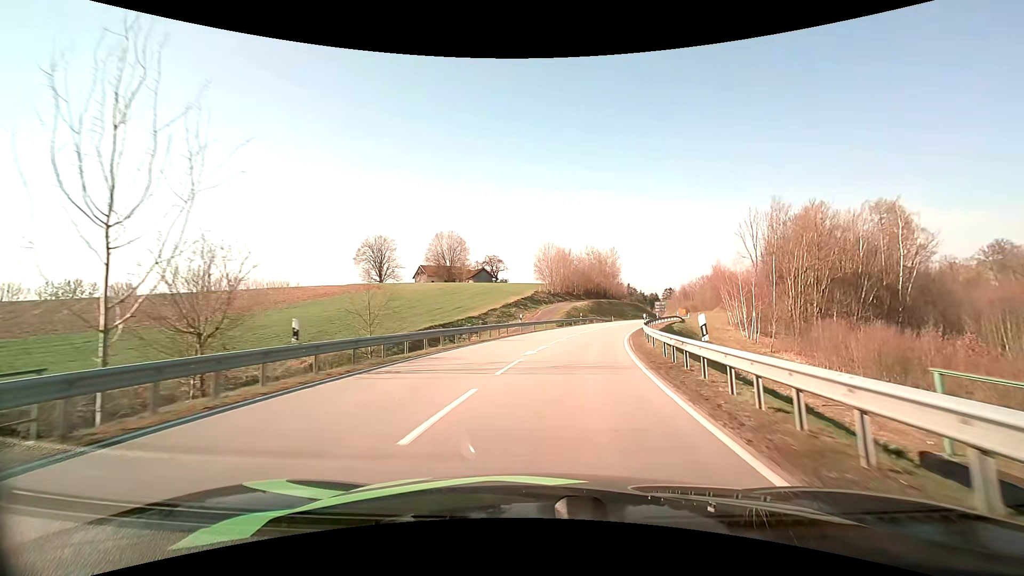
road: secondary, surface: asphalt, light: Day
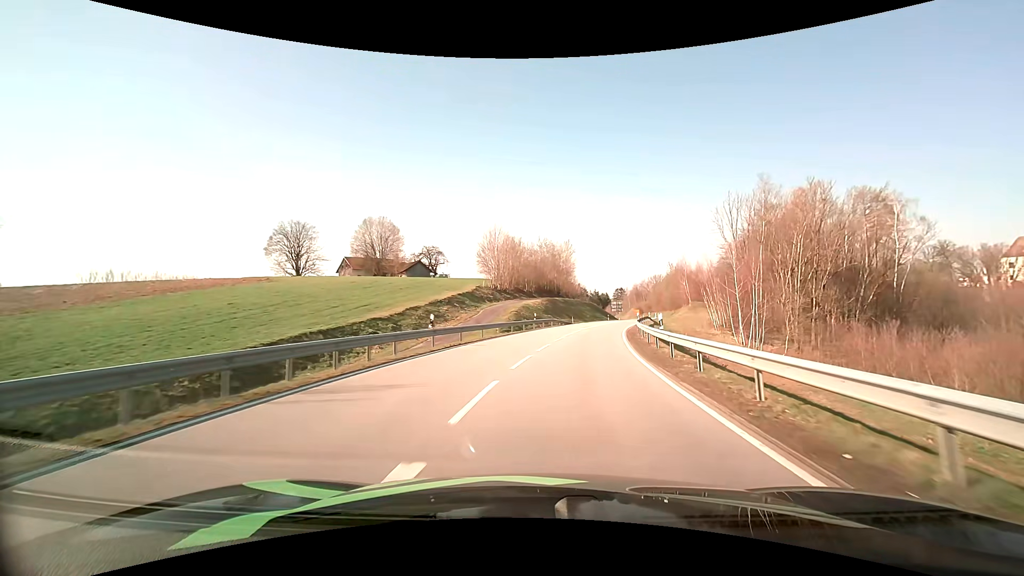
(+0.7, +17.1) m; +5°
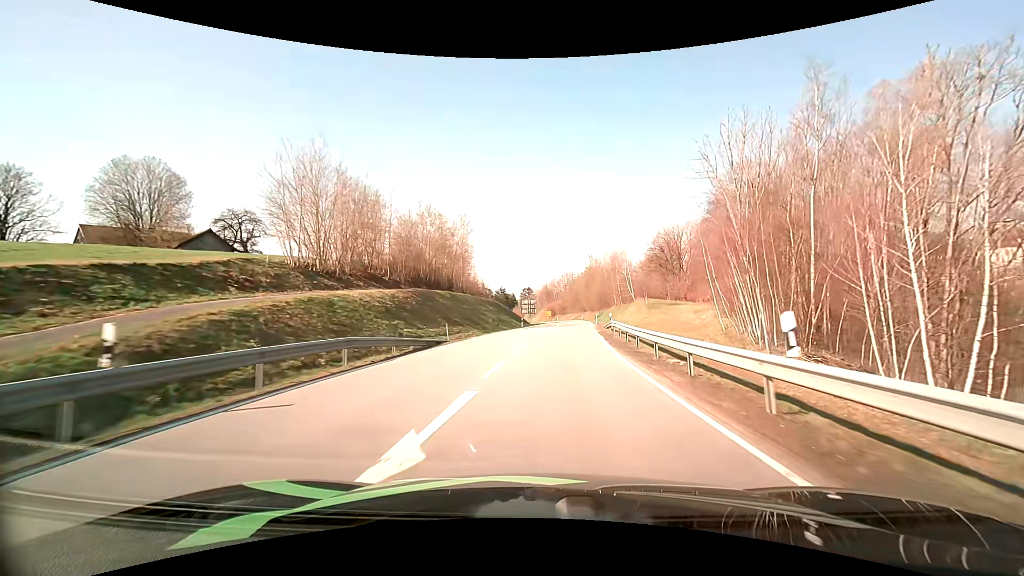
(+4.0, +37.9) m; +11°
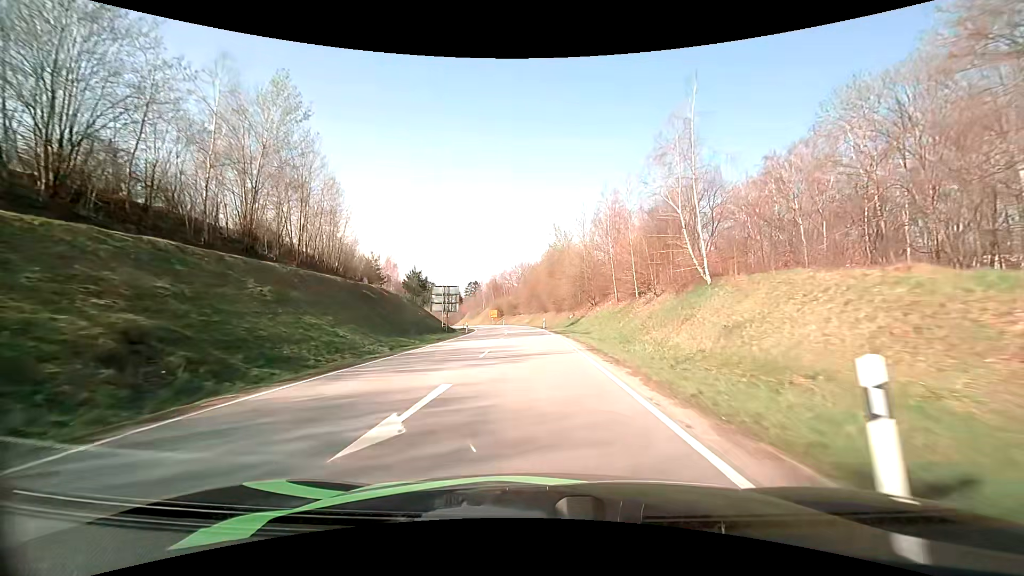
(+3.7, +53.0) m; +5°
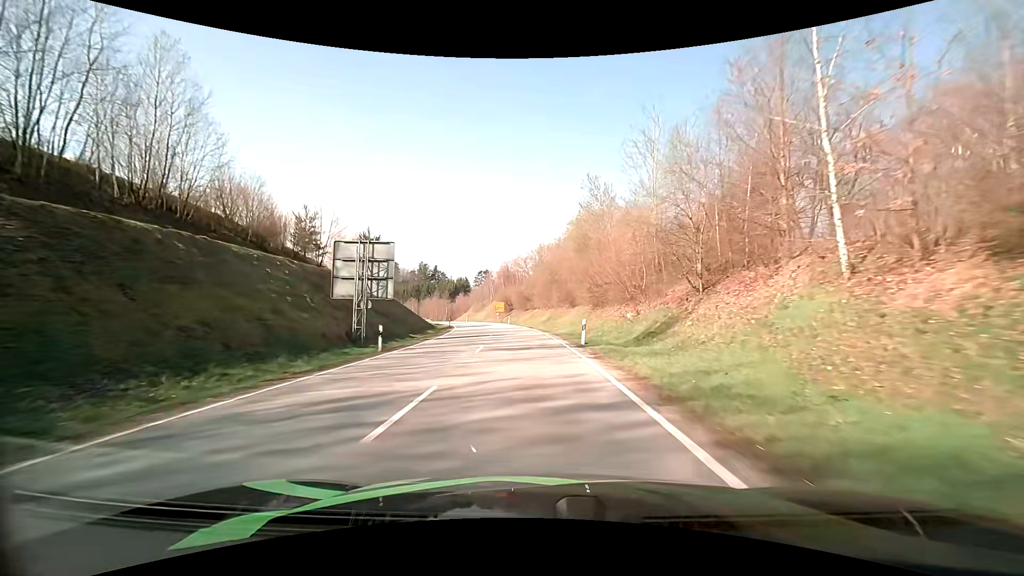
(-0.3, +33.1) m; -2°
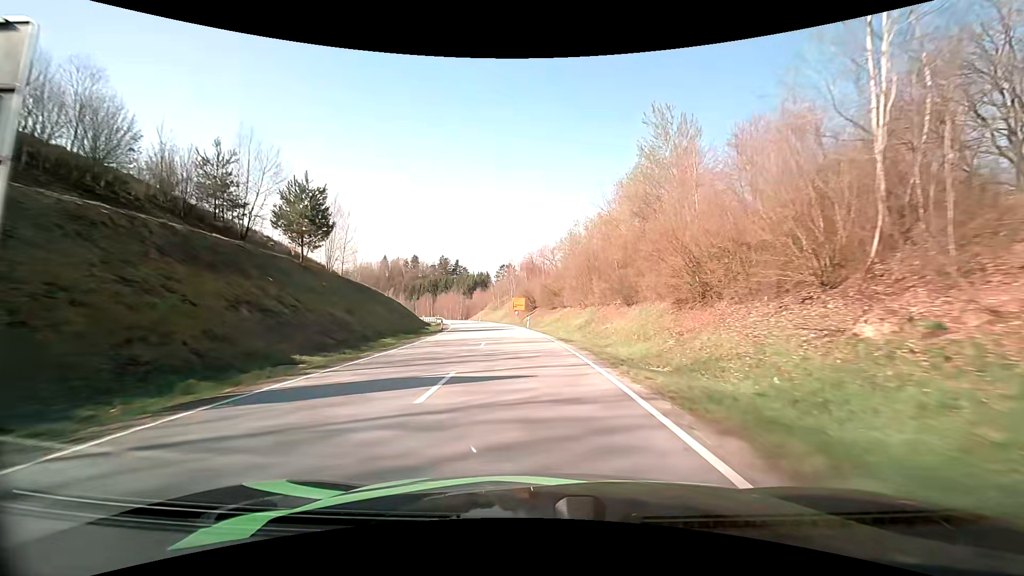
(-0.5, +21.9) m; -2°
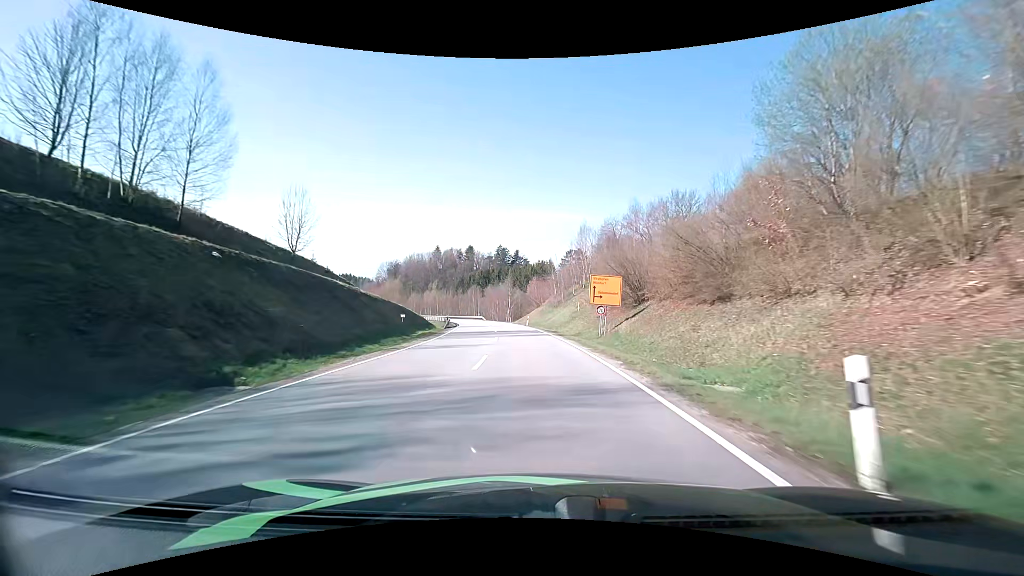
(-3.1, +44.1) m; -8°
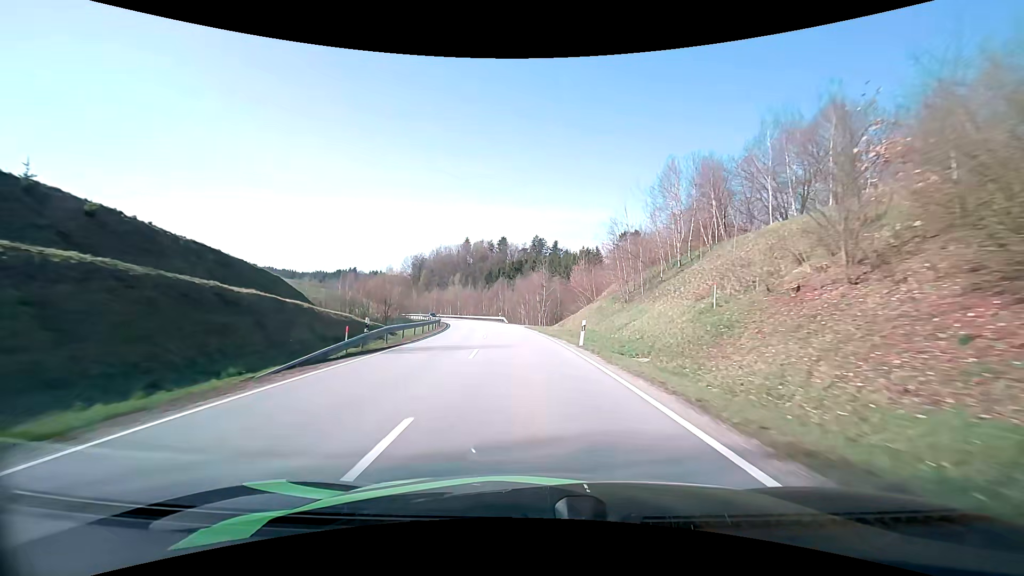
(-1.2, +33.7) m; -4°
(0, +10) (-1, +20) (-1, +30) (-2, +40) (-4, +50) (-5, +60) (-7, +69) (-10, +79) (-12, +89) (-15, +99) m
